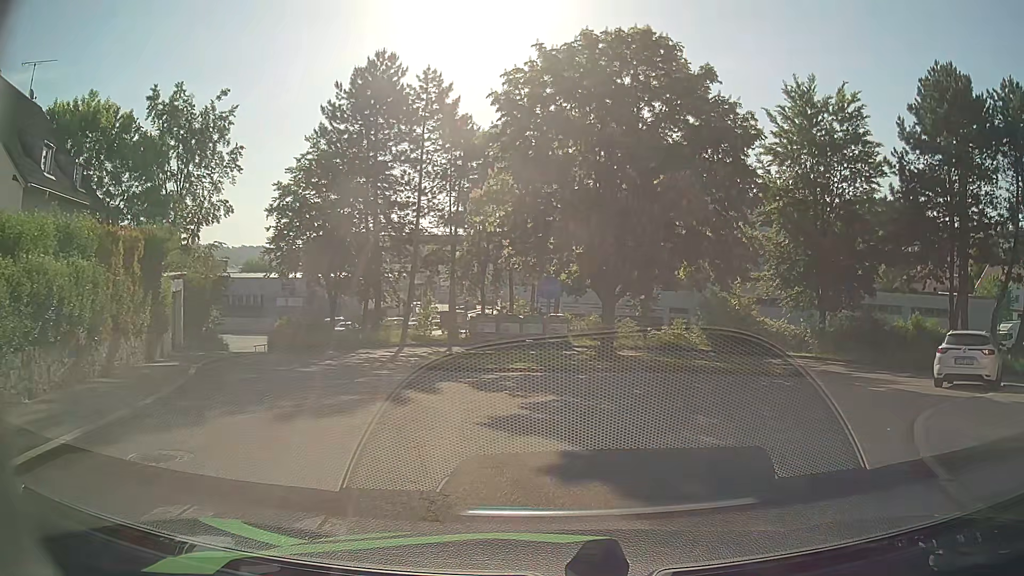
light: Day
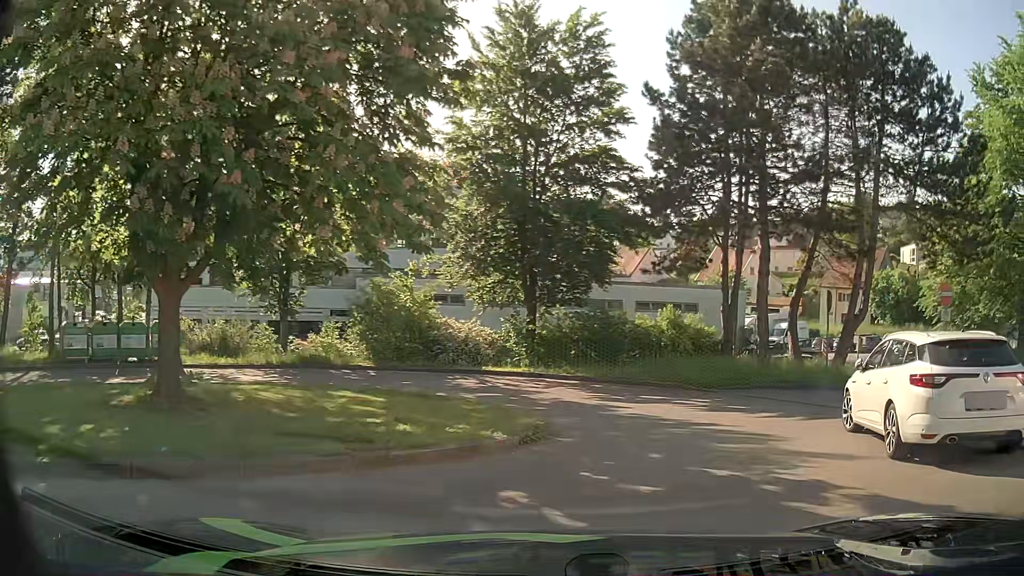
(+2.3, +10.3) m; +28°
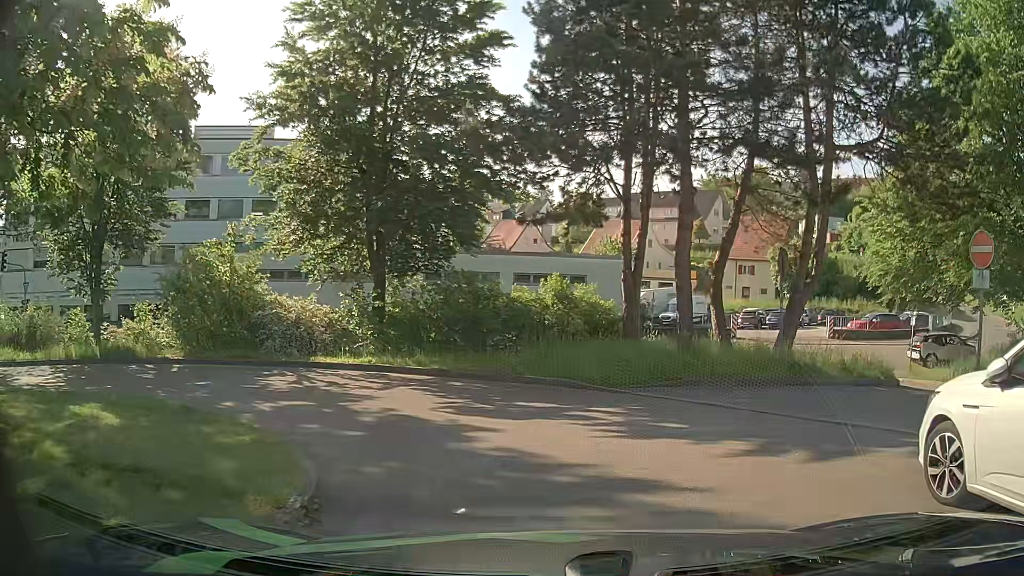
(+0.6, +5.7) m; +10°
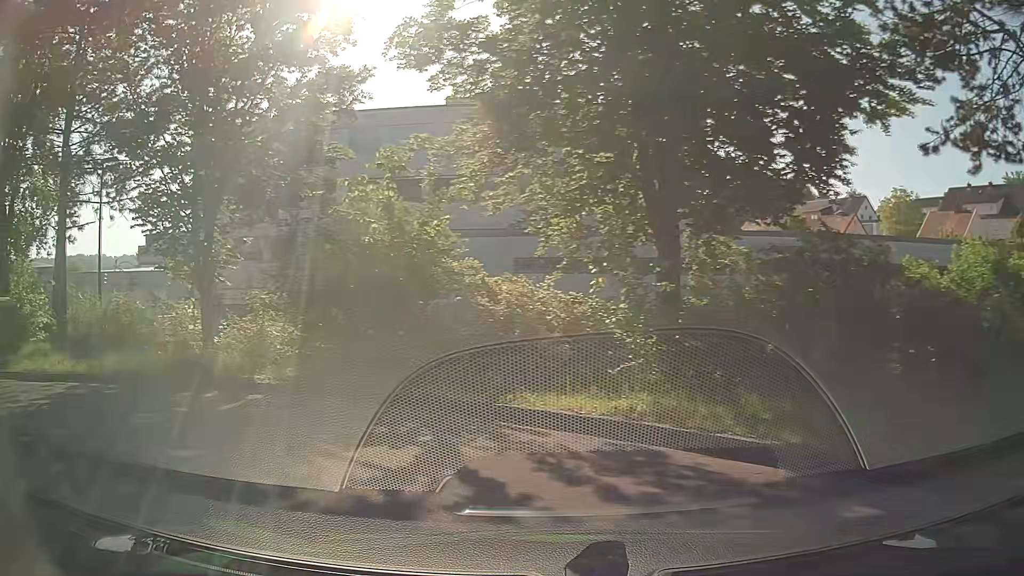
(-1.1, +10.0) m; -26°
